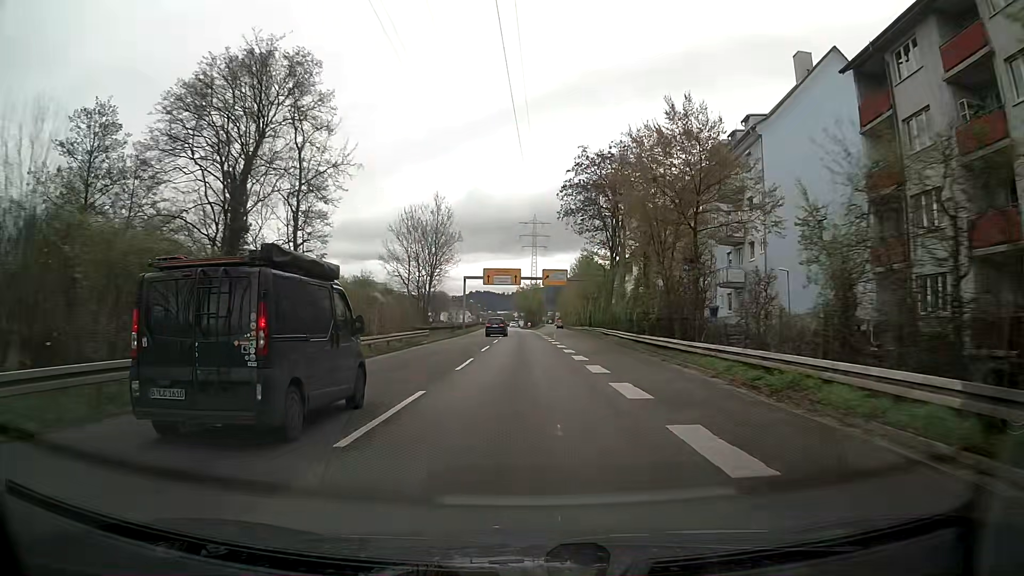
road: trunk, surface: asphalt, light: Day
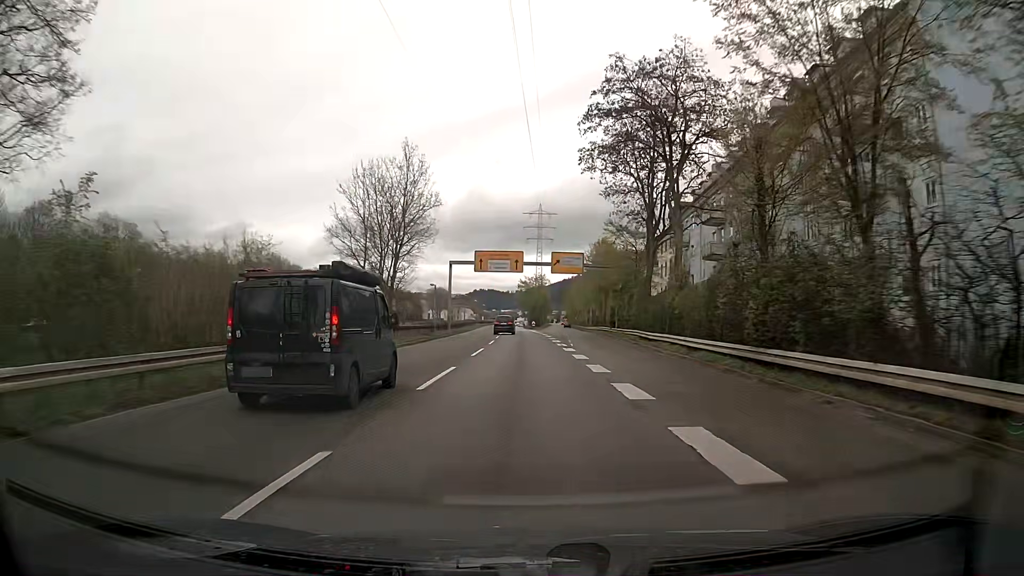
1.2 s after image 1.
(0.0, +18.7) m; 0°
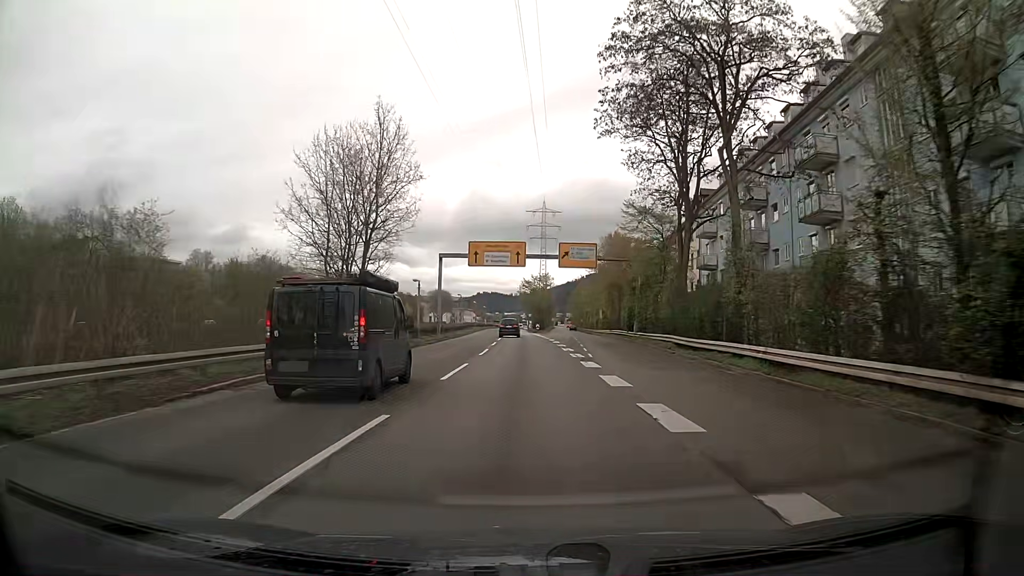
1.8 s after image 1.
(0.0, +9.4) m; 0°
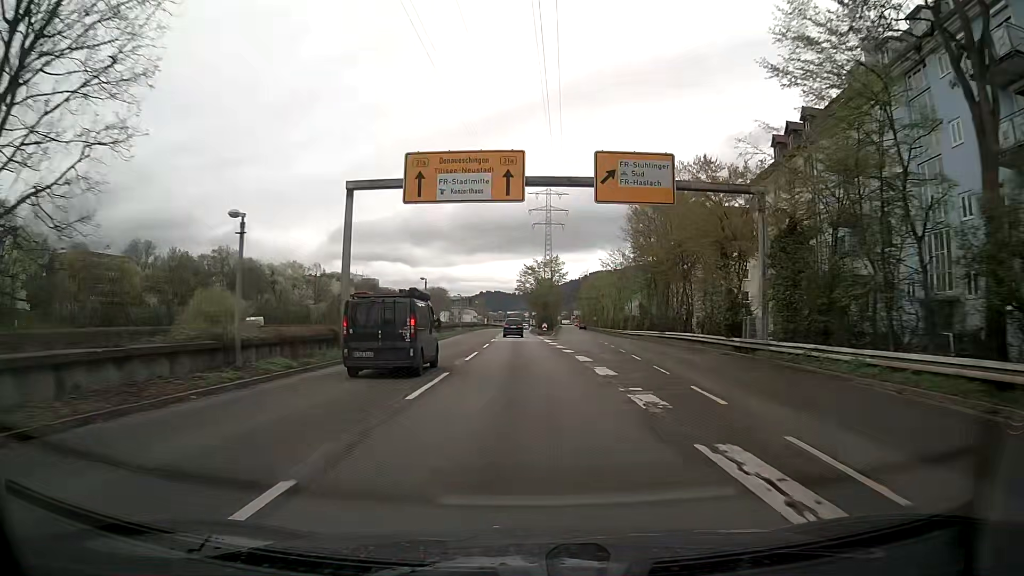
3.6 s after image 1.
(0.0, +28.3) m; -1°
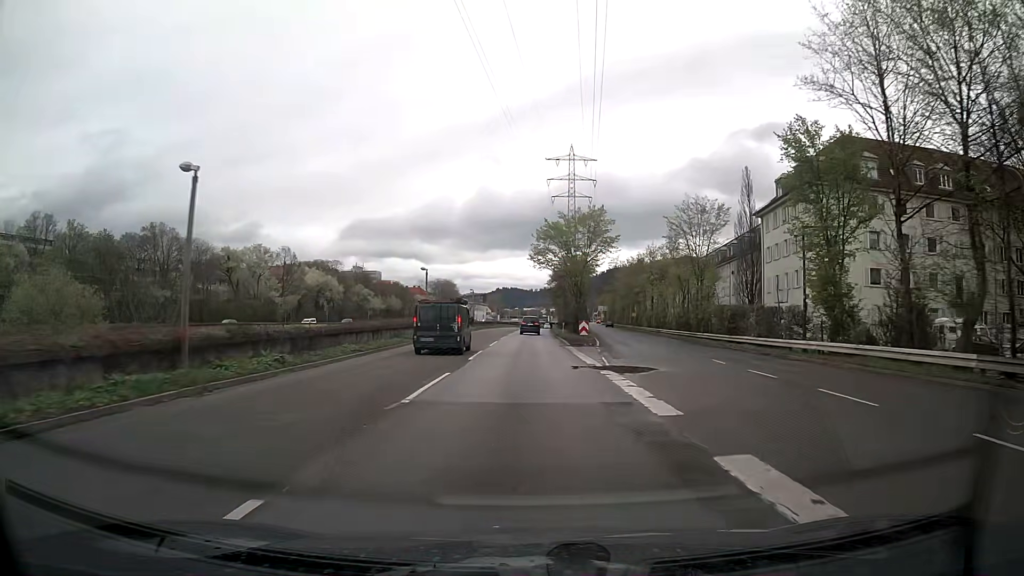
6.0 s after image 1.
(-0.2, +37.0) m; -1°
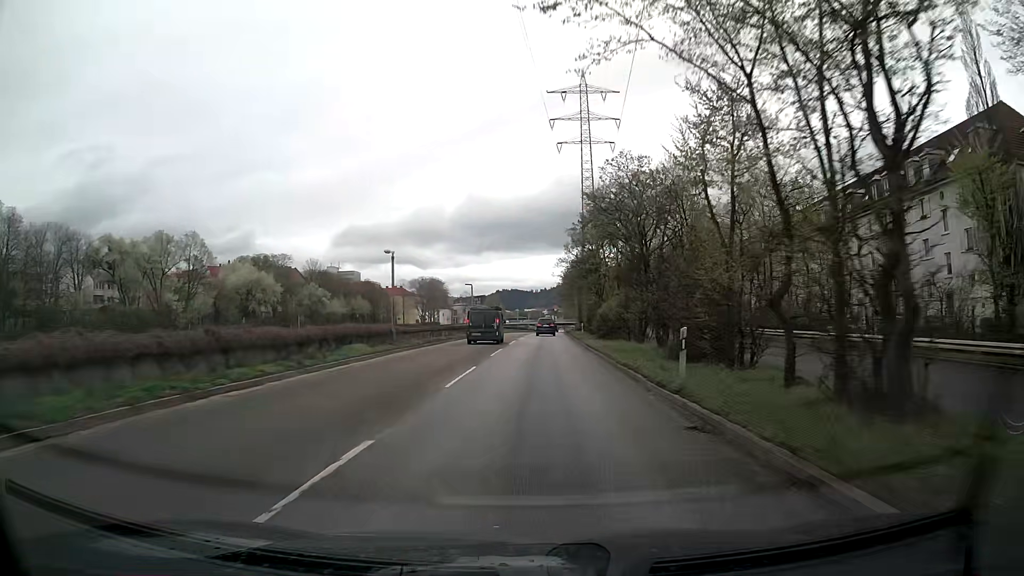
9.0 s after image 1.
(-0.1, +45.7) m; 0°
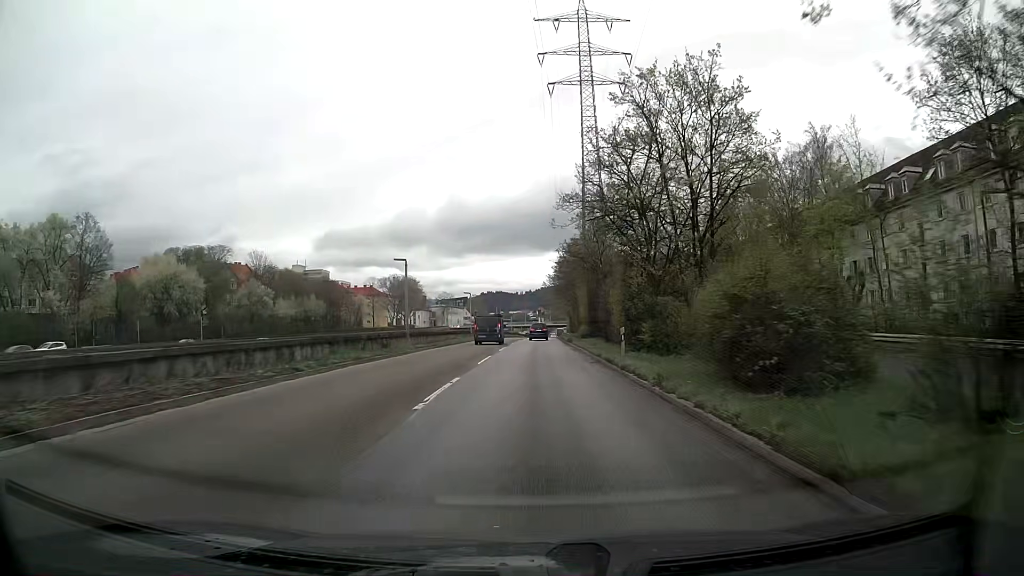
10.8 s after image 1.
(+0.1, +27.6) m; +1°
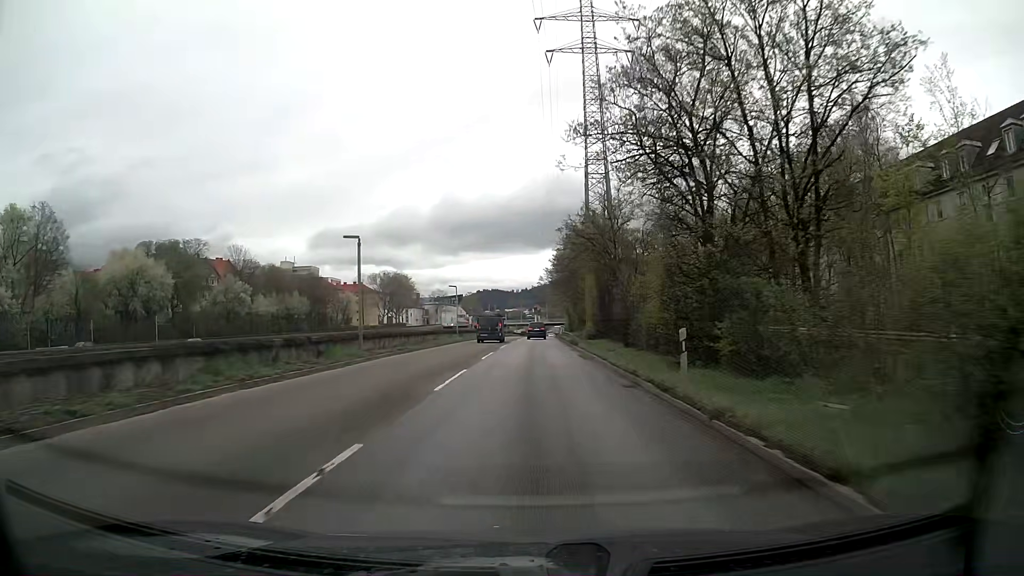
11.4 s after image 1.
(0.0, +9.2) m; 0°
(0, +10) (0, +20) (0, +30) (0, +40) (0, +50) (0, +60) (+1, +70) (+1, +80) (+1, +90) (+1, +100) m
